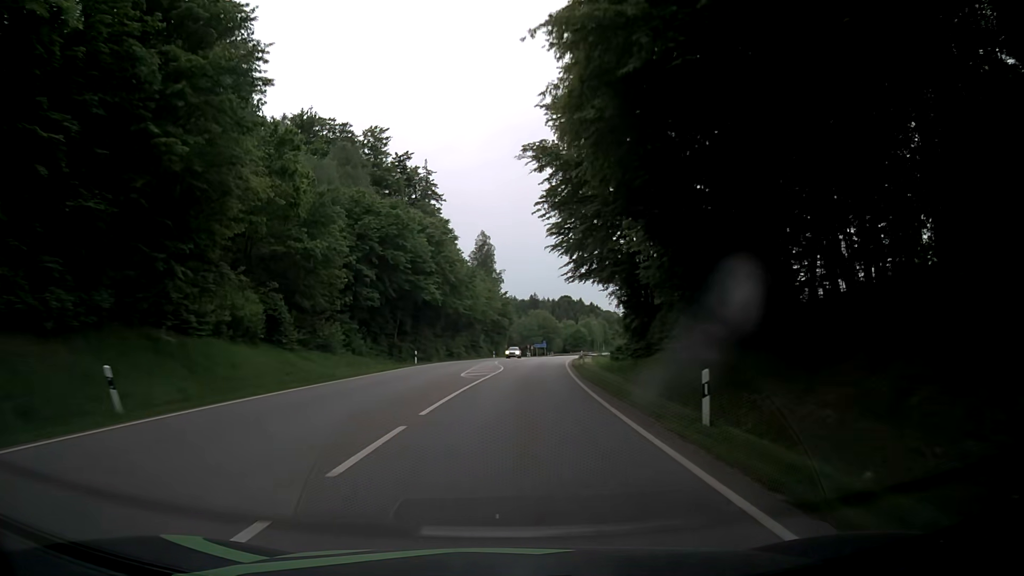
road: secondary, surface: asphalt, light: Day
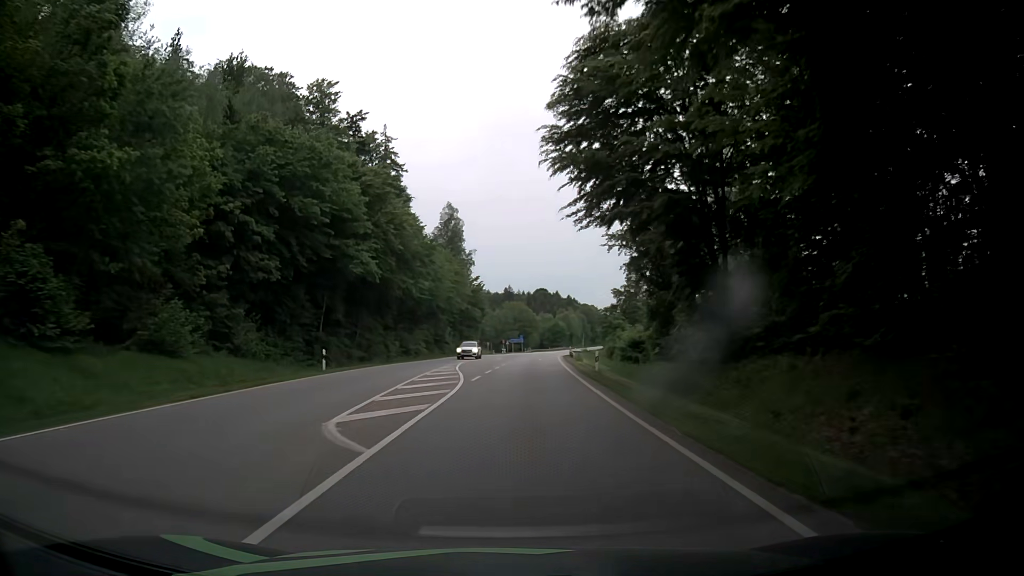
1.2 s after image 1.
(+0.4, +20.2) m; +2°
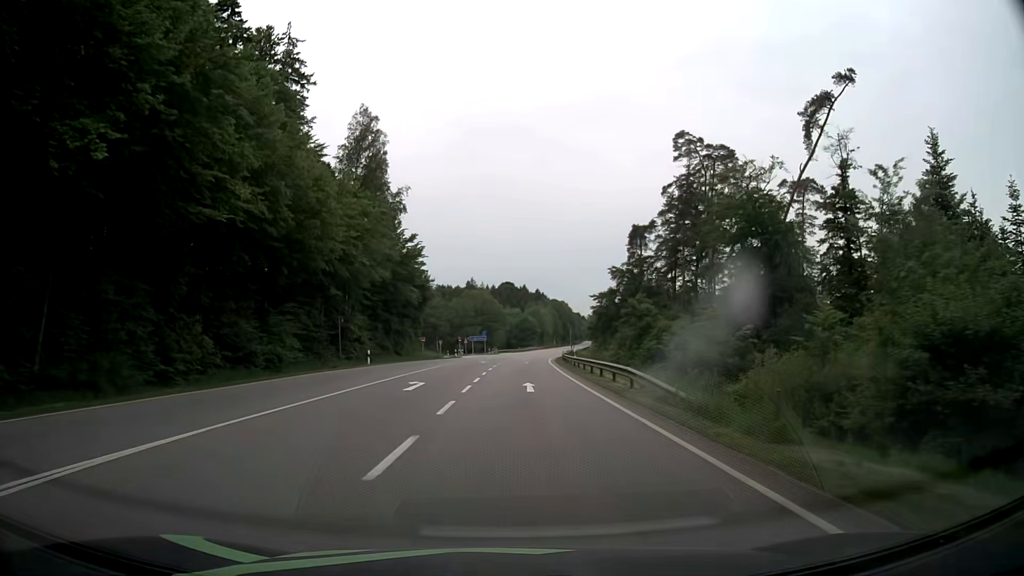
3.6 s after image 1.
(+1.2, +40.9) m; +3°
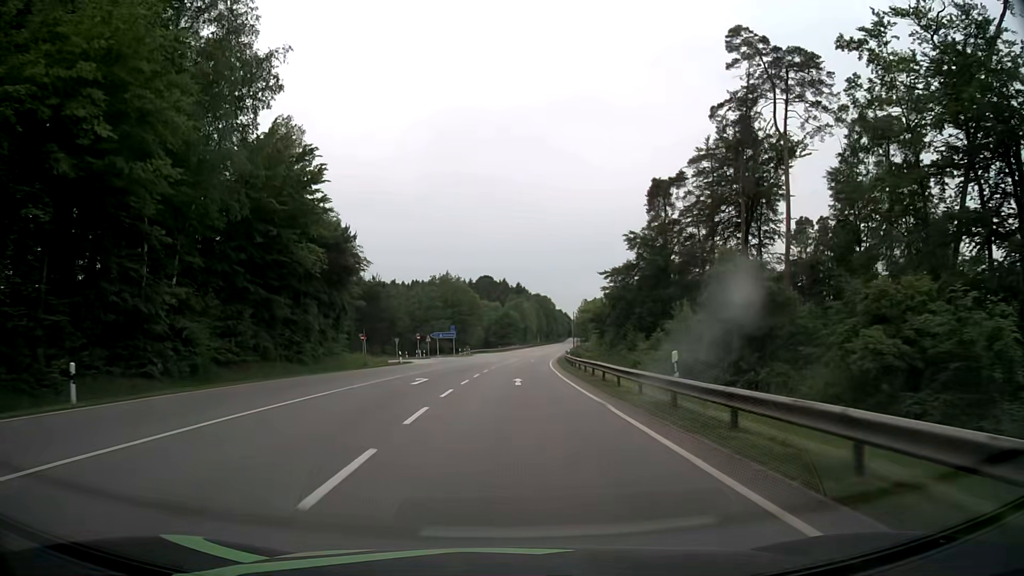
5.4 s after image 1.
(+0.4, +31.2) m; +2°
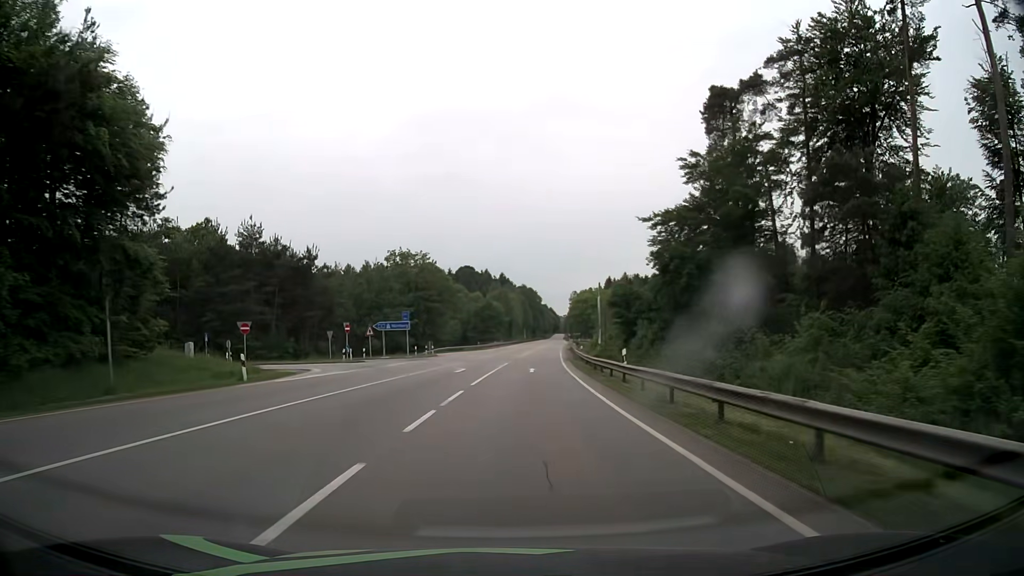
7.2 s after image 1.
(+0.3, +31.2) m; +1°
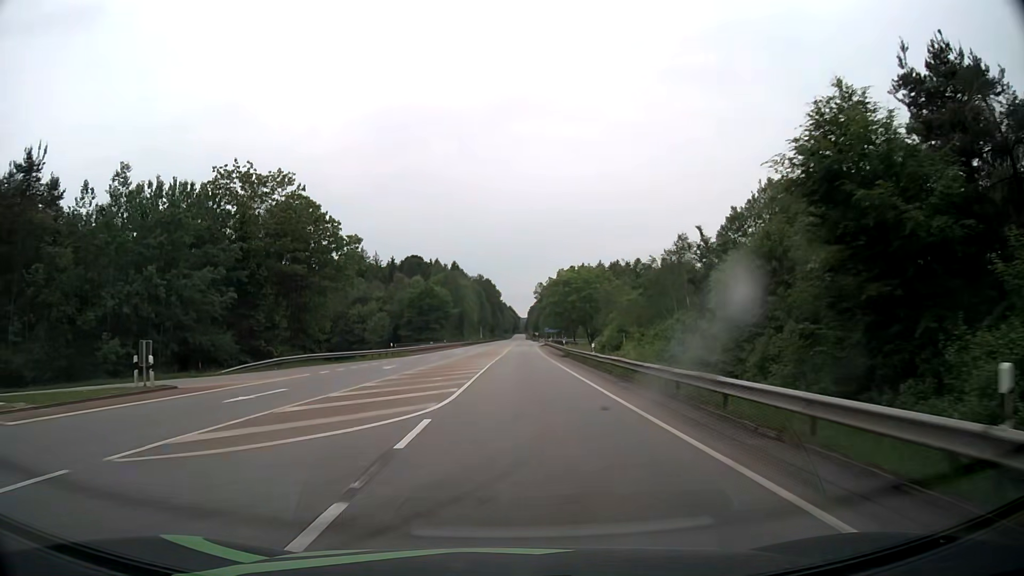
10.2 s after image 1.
(+2.0, +51.3) m; +4°
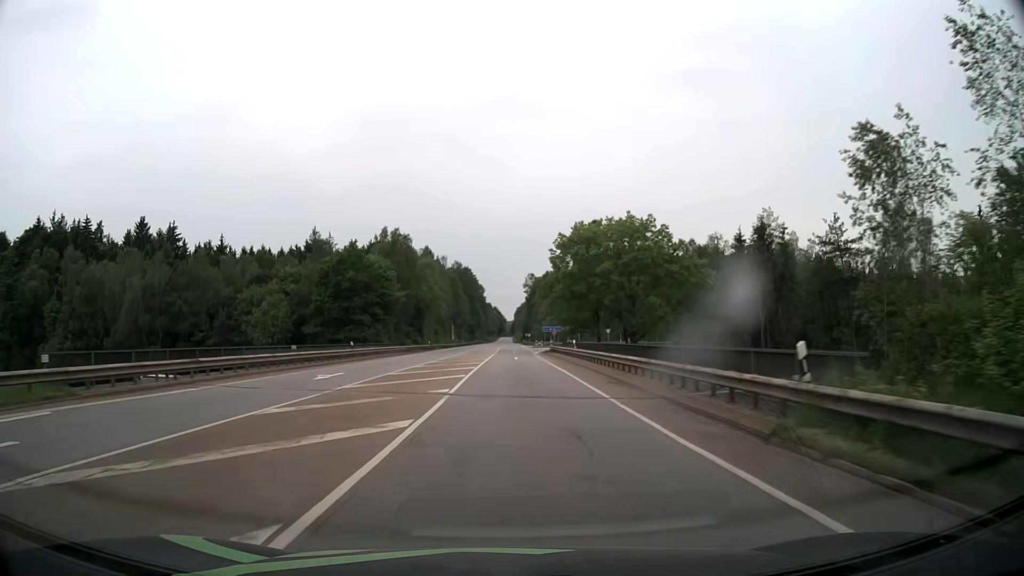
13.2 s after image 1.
(+0.7, +51.5) m; +1°
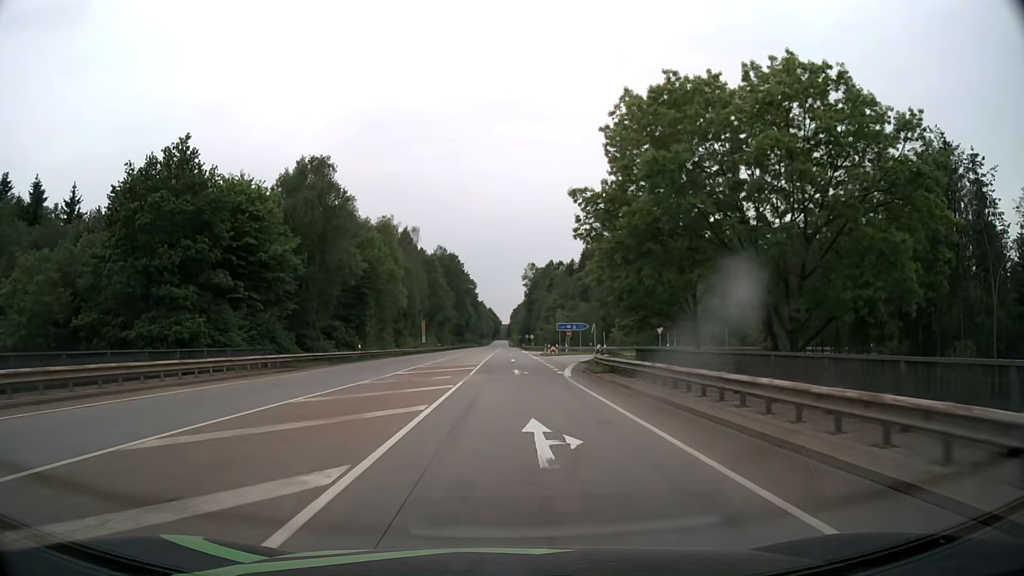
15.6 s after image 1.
(+0.2, +40.9) m; 0°
(0, +10) (0, +20) (0, +30) (0, +40) (0, +50) (0, +60) (0, +70) (0, +80) (0, +90) (0, +100) m
